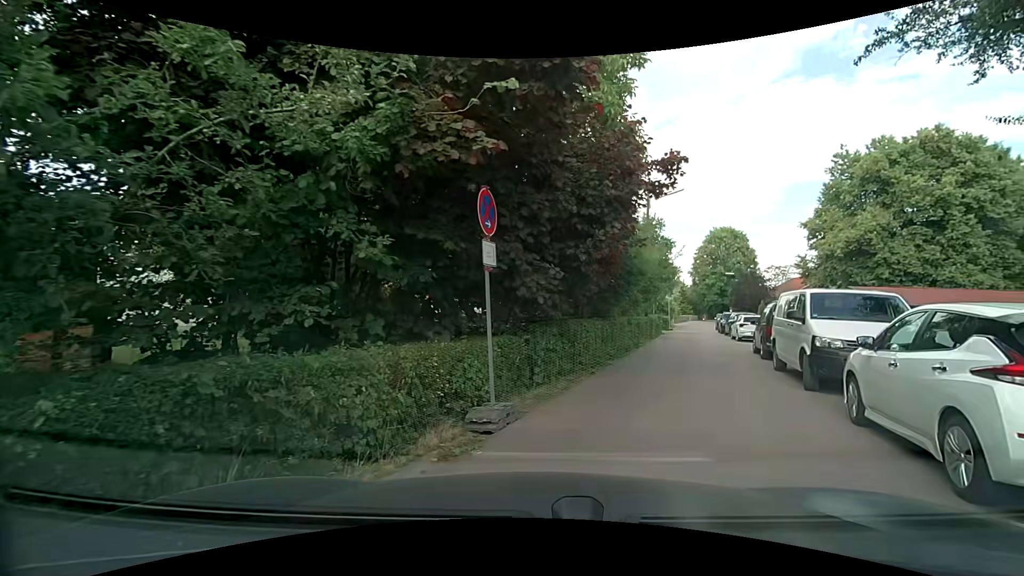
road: residential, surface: asphalt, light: Day
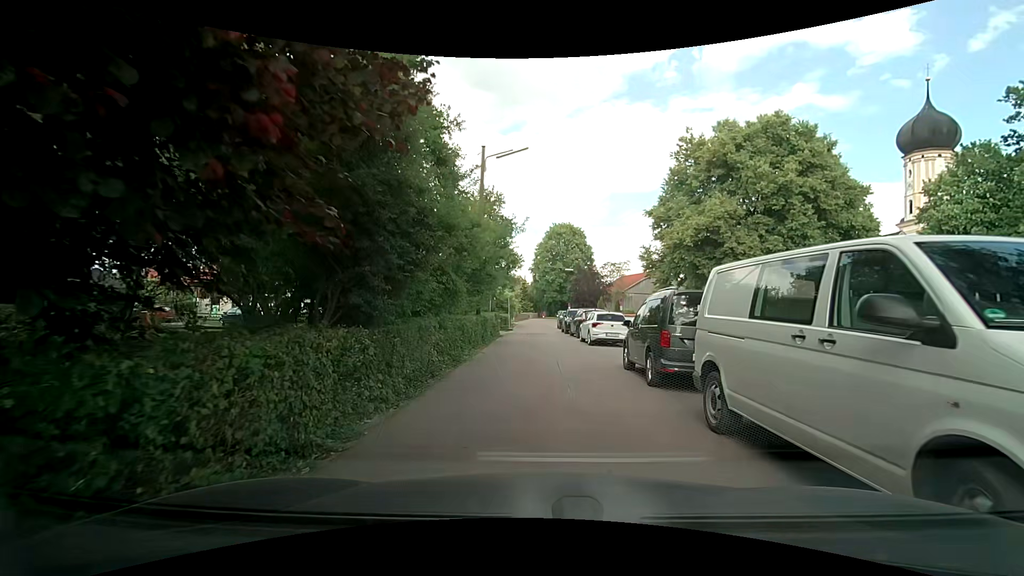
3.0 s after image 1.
(+2.0, +8.1) m; +19°
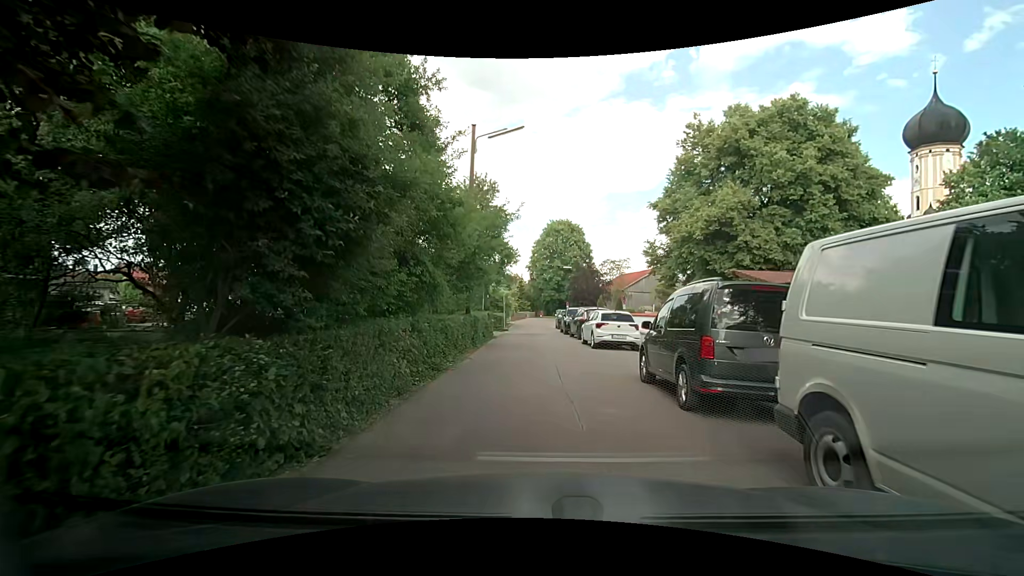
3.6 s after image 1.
(0.0, +2.4) m; 0°
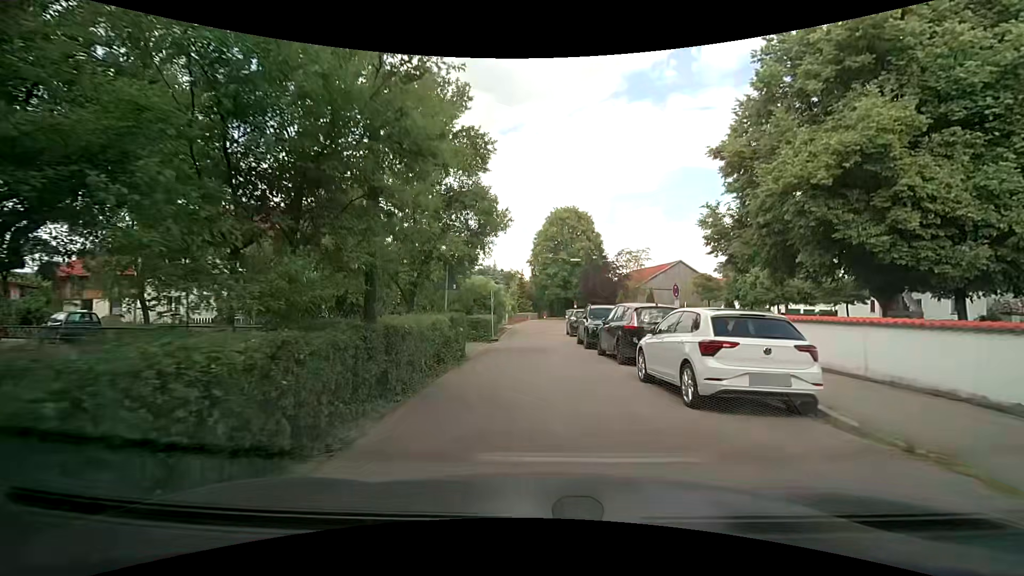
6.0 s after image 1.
(+0.1, +11.6) m; -1°
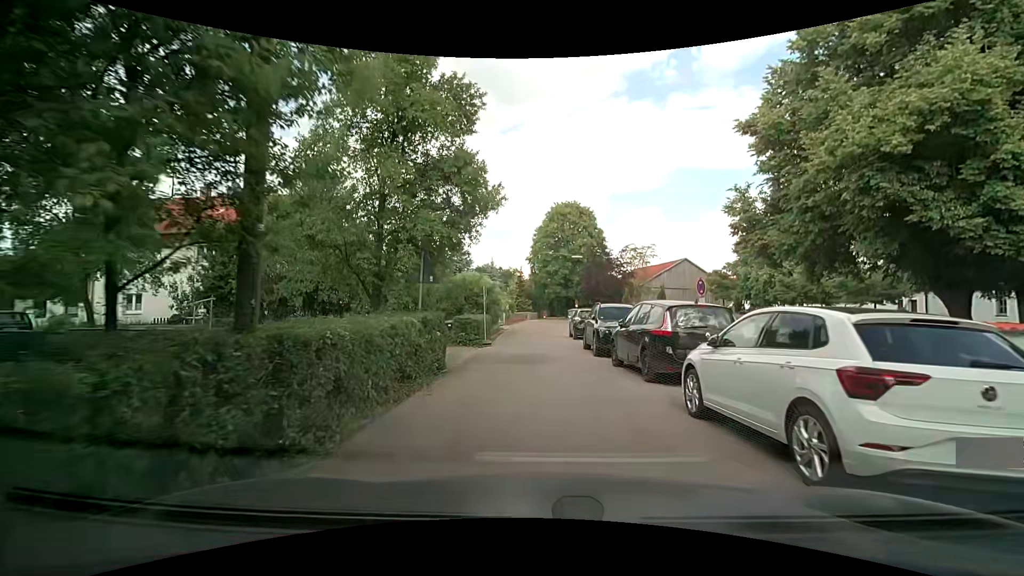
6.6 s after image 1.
(+0.1, +3.3) m; +2°
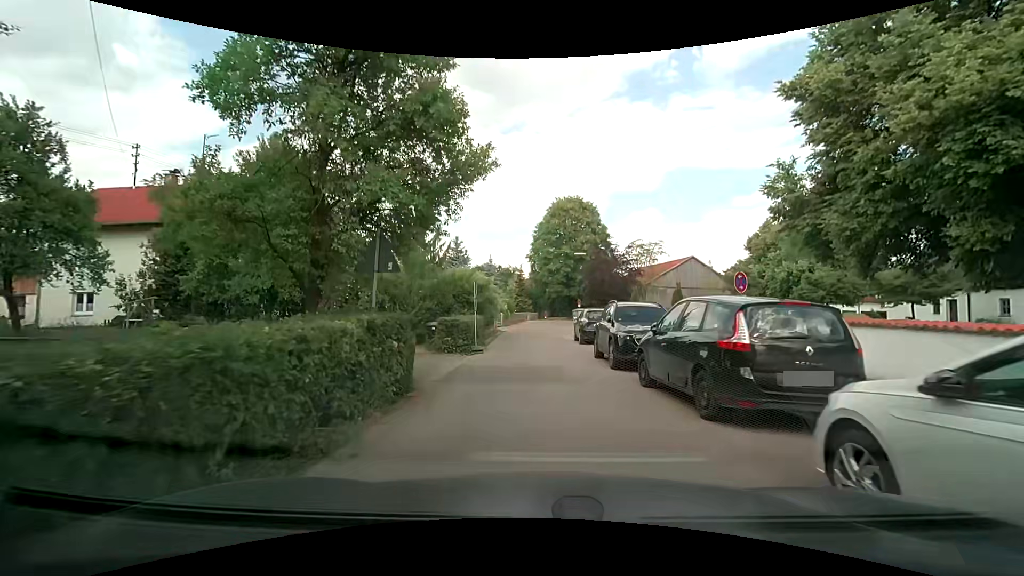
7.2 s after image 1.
(0.0, +3.4) m; -1°
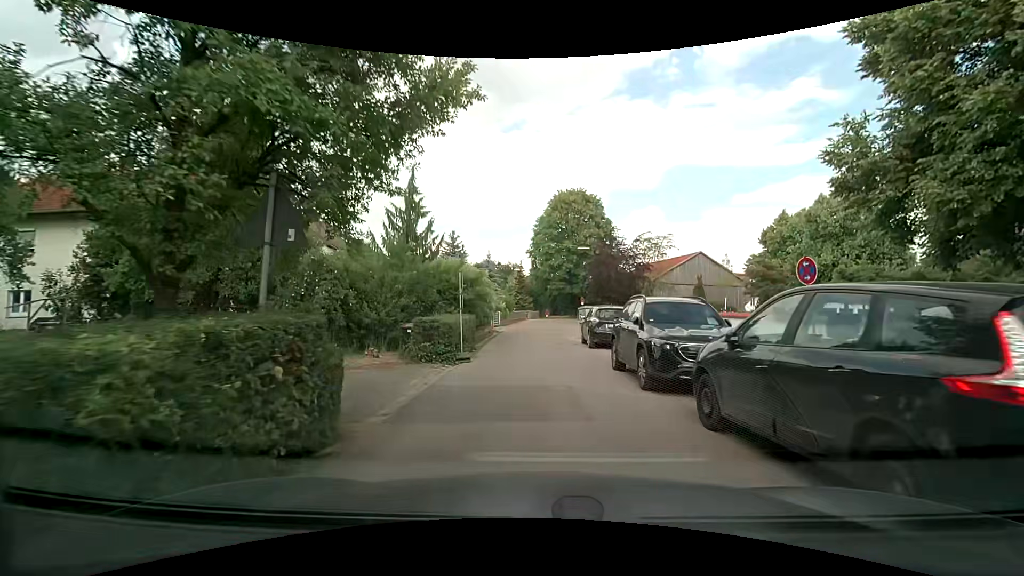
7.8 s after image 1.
(0.0, +3.4) m; +2°
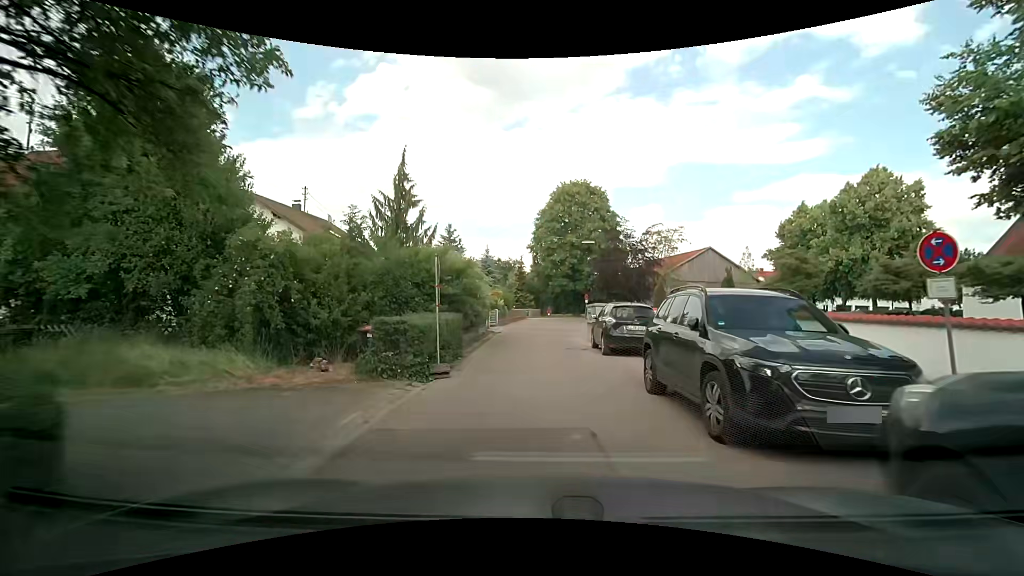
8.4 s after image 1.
(-0.1, +3.4) m; -1°
(0, +10) (0, +20) (+1, +30) (+2, +40) (+4, +50) (+11, +57) (+20, +62) (+29, +64) (+39, +66) (+49, +68) m
